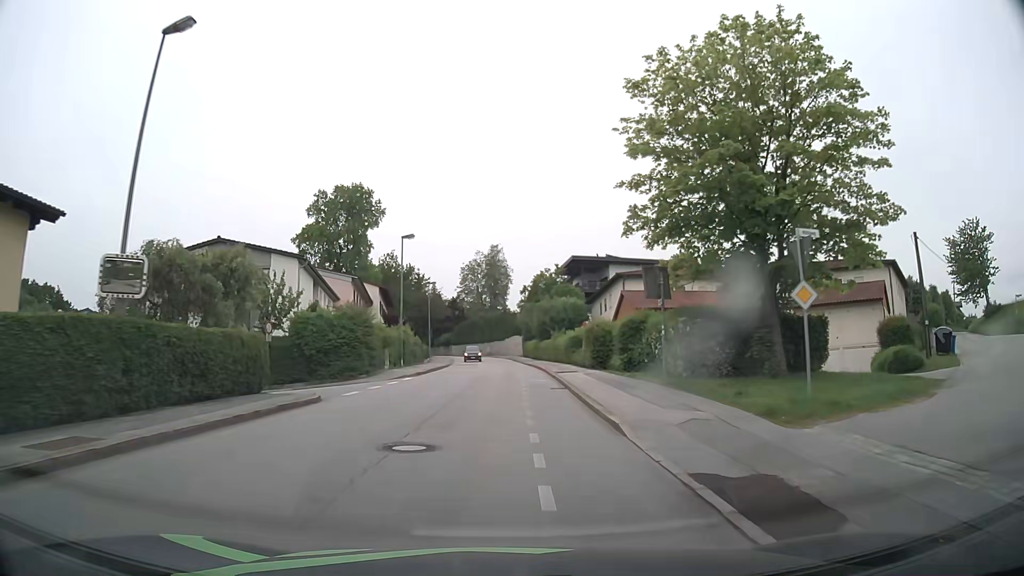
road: residential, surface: asphalt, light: Day
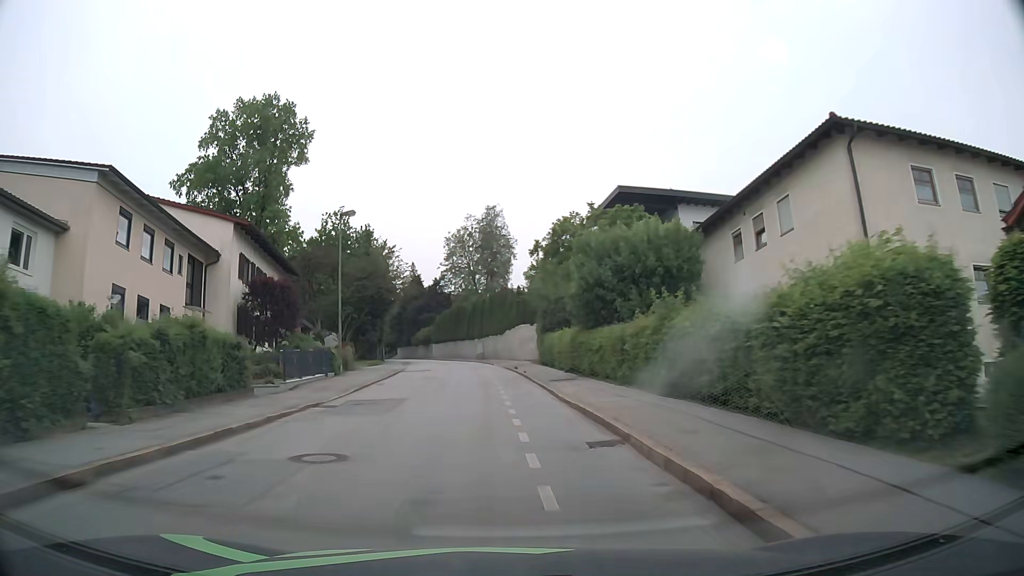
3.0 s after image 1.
(+0.6, +38.0) m; 0°
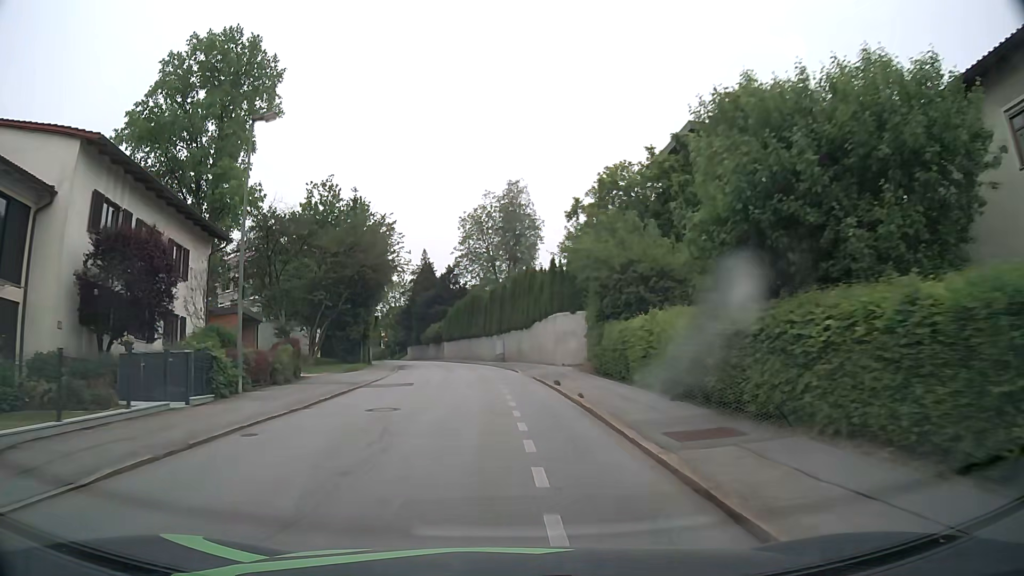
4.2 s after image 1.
(-0.2, +15.2) m; -2°
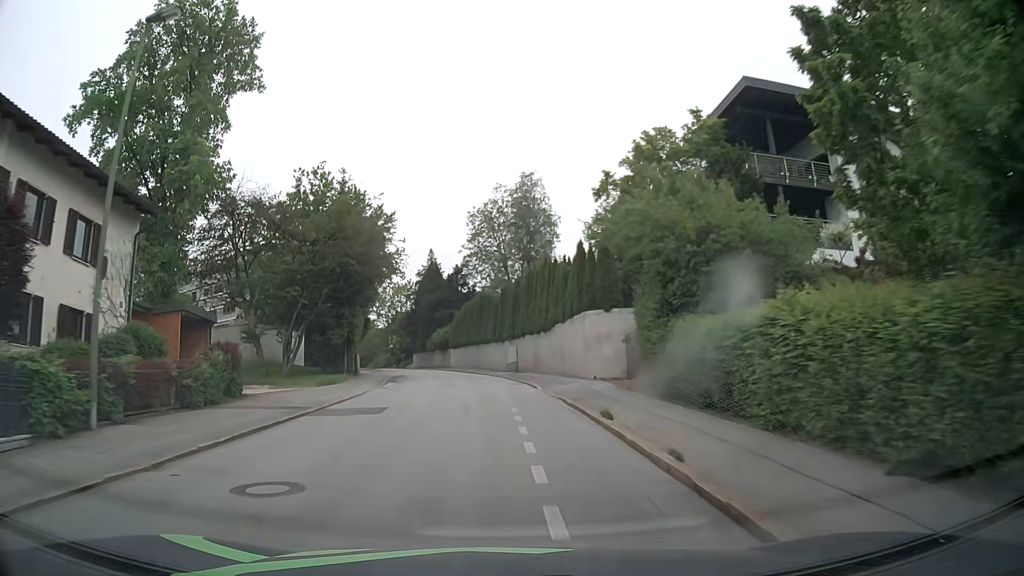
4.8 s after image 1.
(-0.1, +7.6) m; -1°
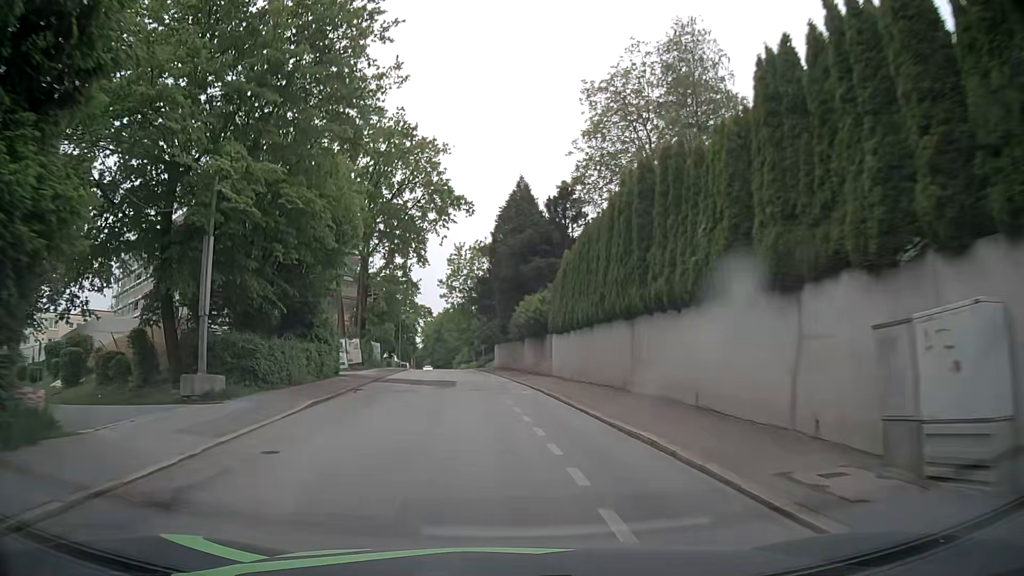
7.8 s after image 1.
(-2.6, +37.9) m; -9°
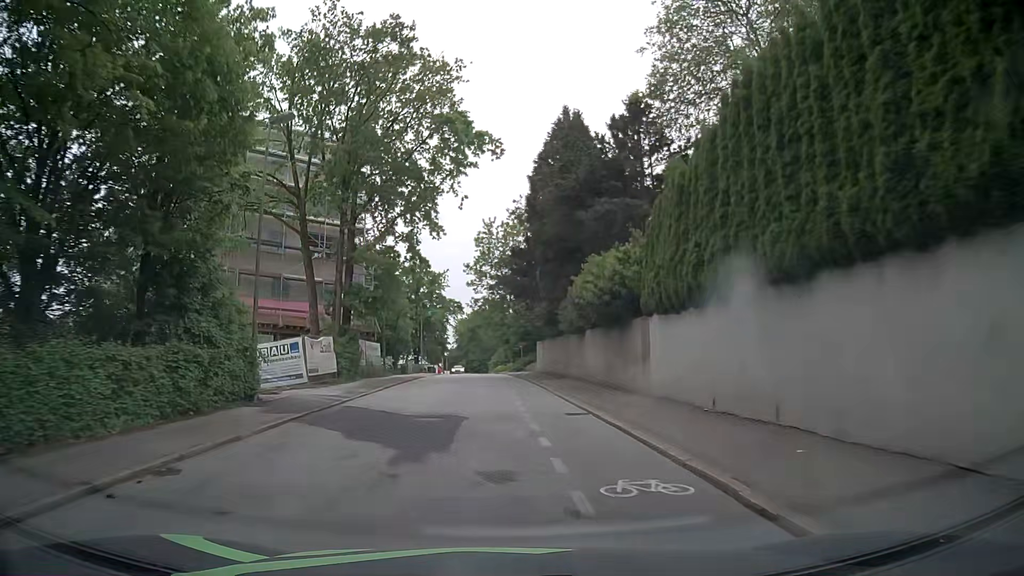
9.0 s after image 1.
(-0.5, +15.2) m; -3°
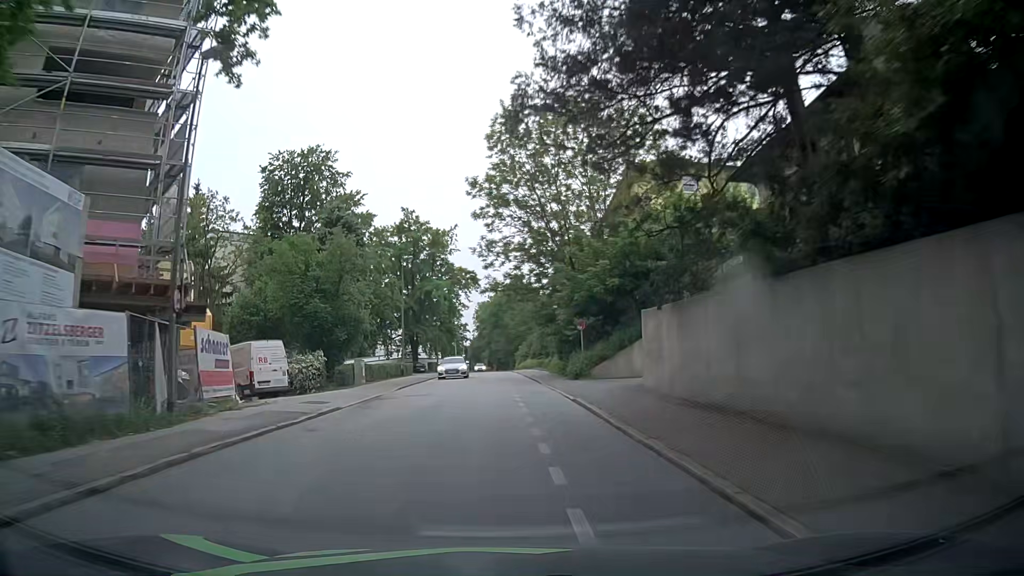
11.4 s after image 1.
(-1.0, +30.7) m; -4°
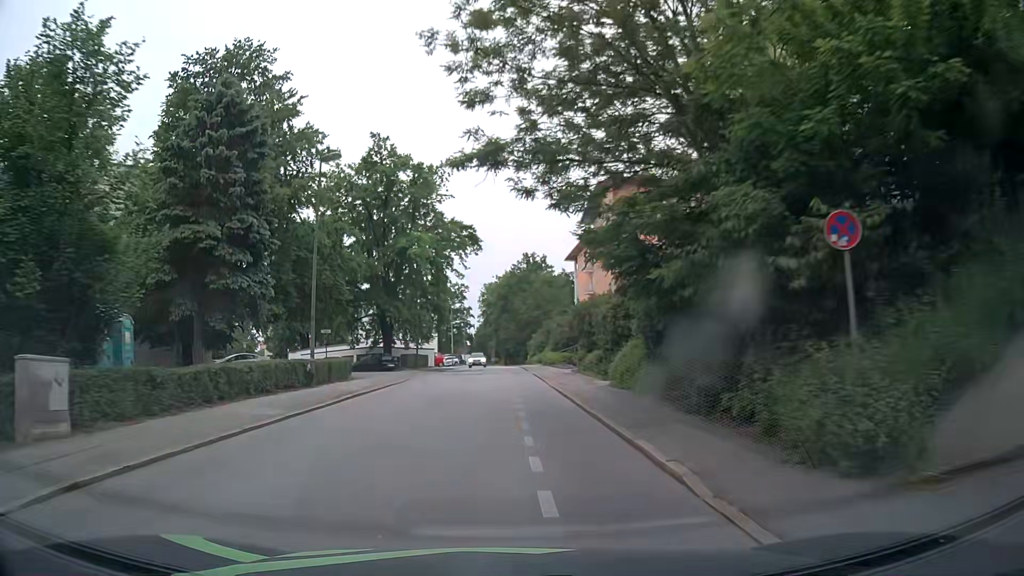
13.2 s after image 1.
(+0.2, +23.3) m; 0°
(0, +10) (0, +20) (0, +30) (0, +40) (0, +50) (0, +60) (0, +70) (0, +80) (0, +90) (0, +100) m
